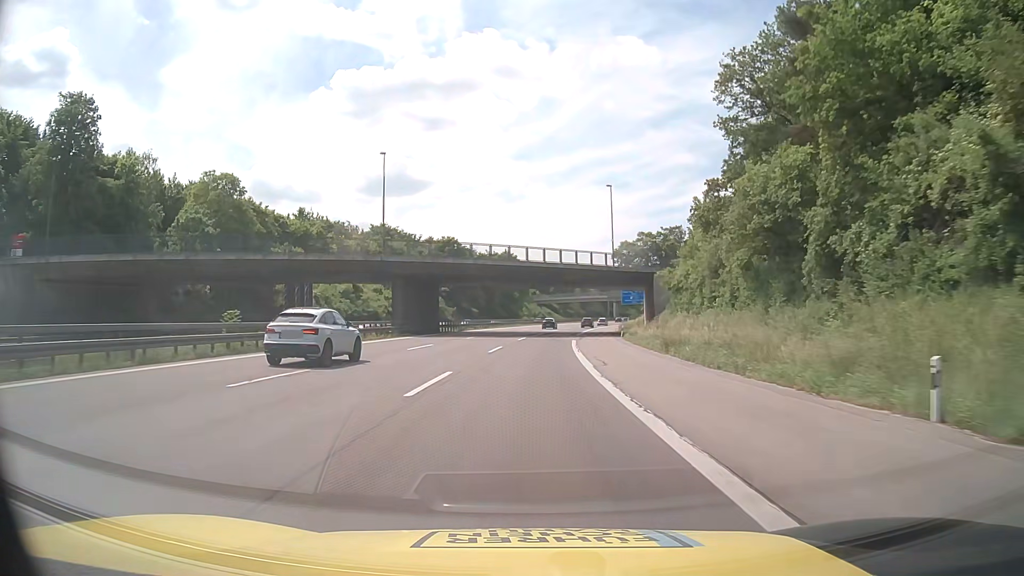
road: motorway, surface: asphalt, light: Day
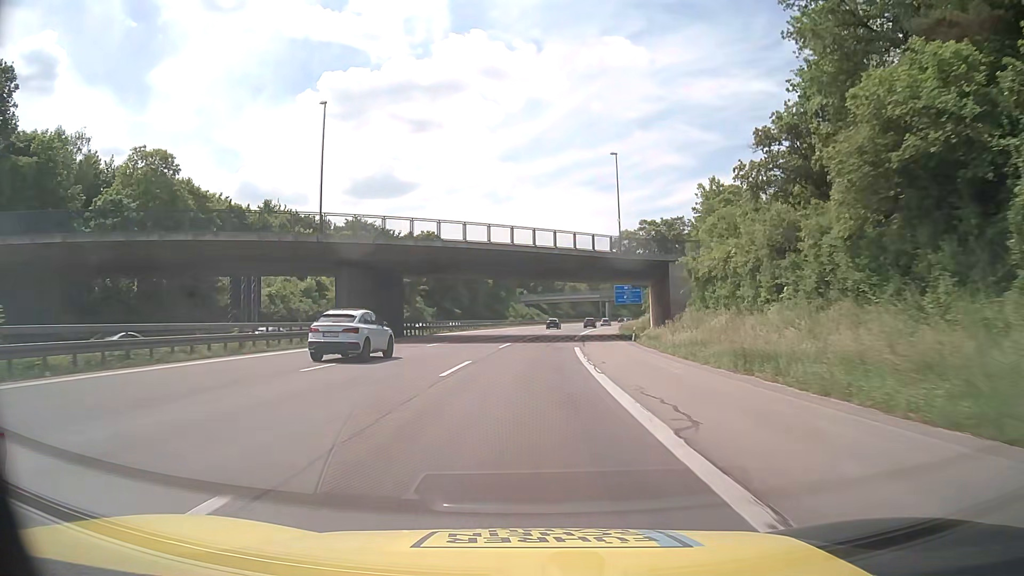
(+0.1, +13.5) m; +1°
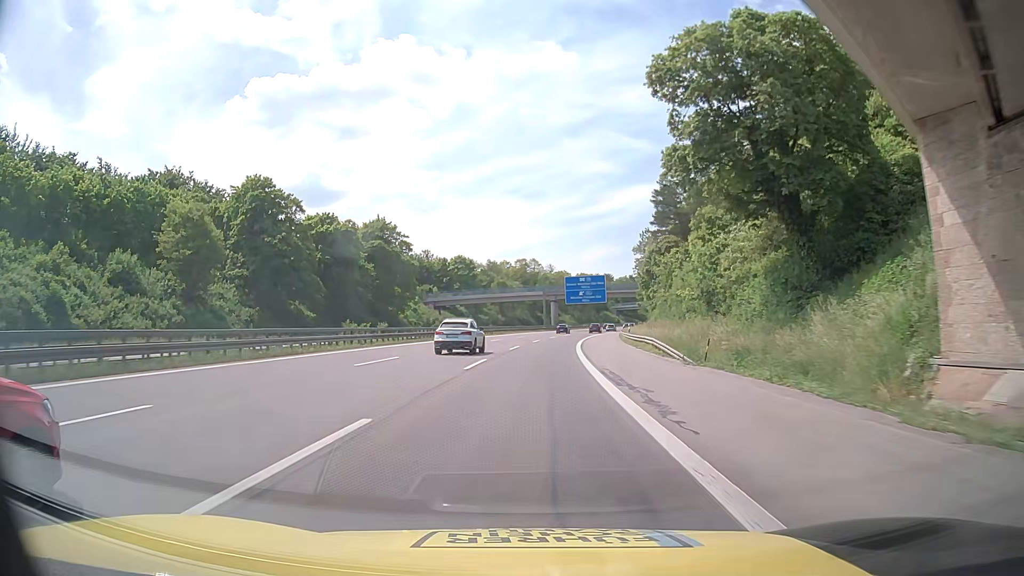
(+3.9, +67.2) m; +7°
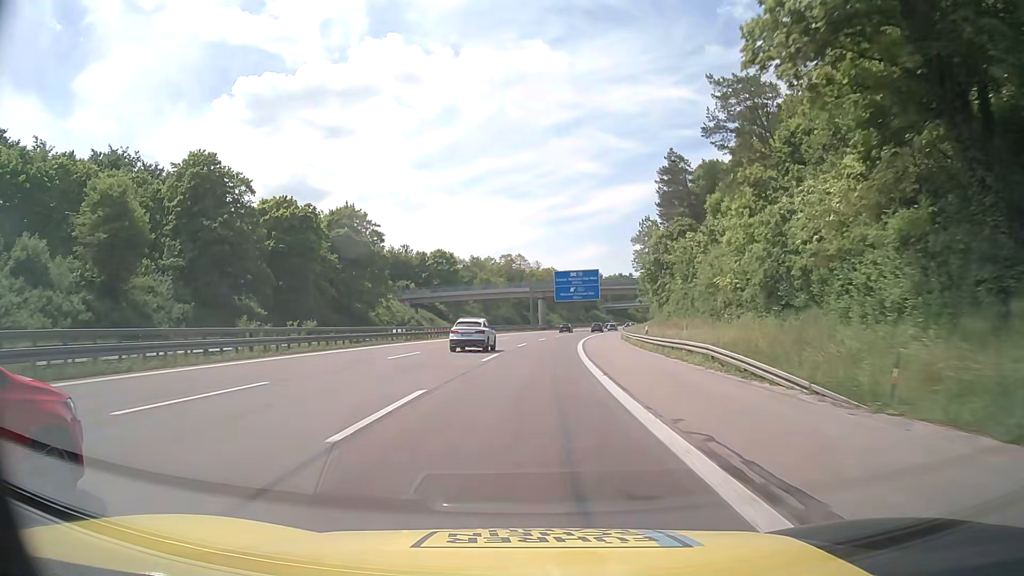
(-0.1, +13.5) m; 0°
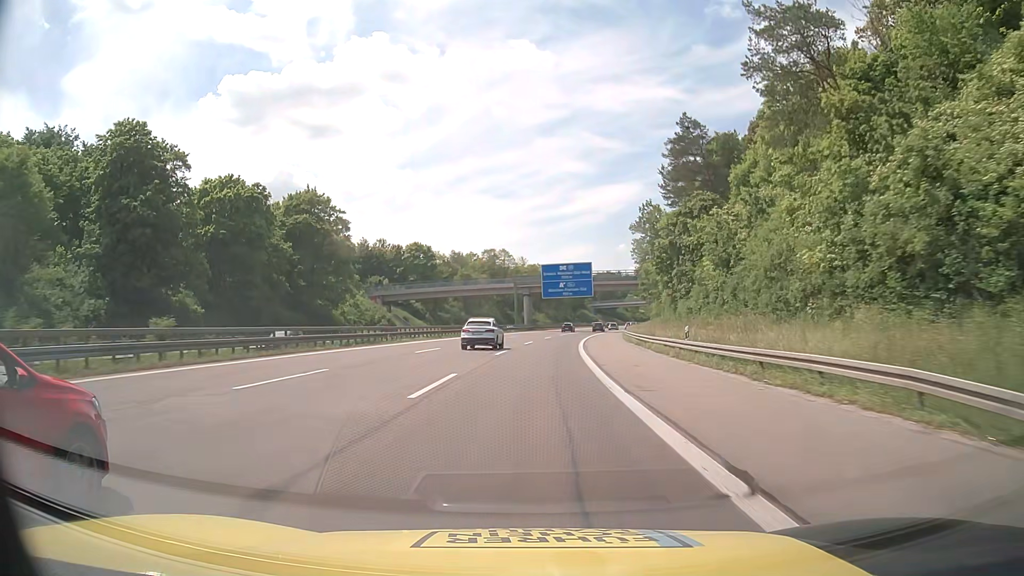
(+0.2, +13.5) m; +2°
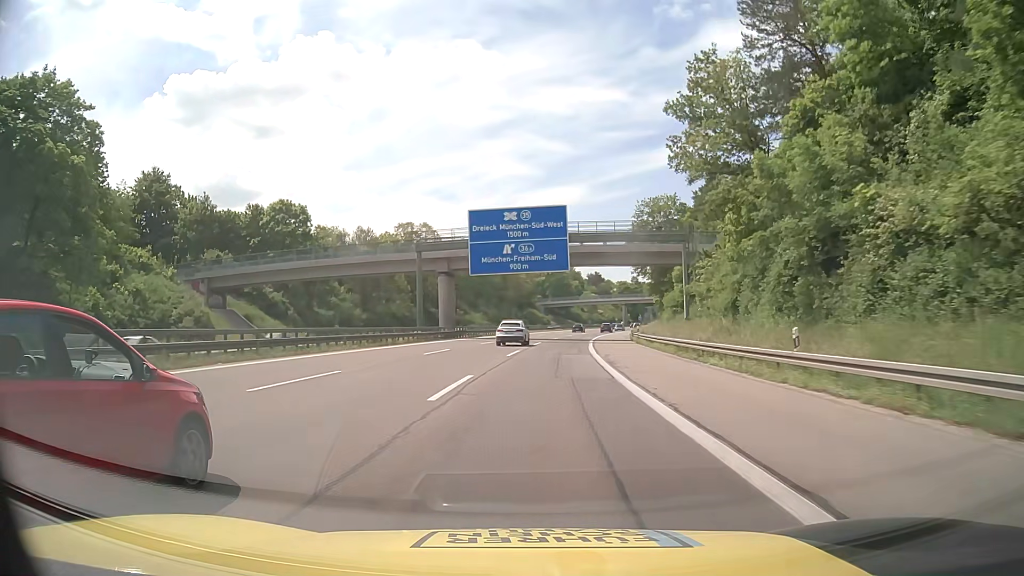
(+2.3, +54.1) m; +5°
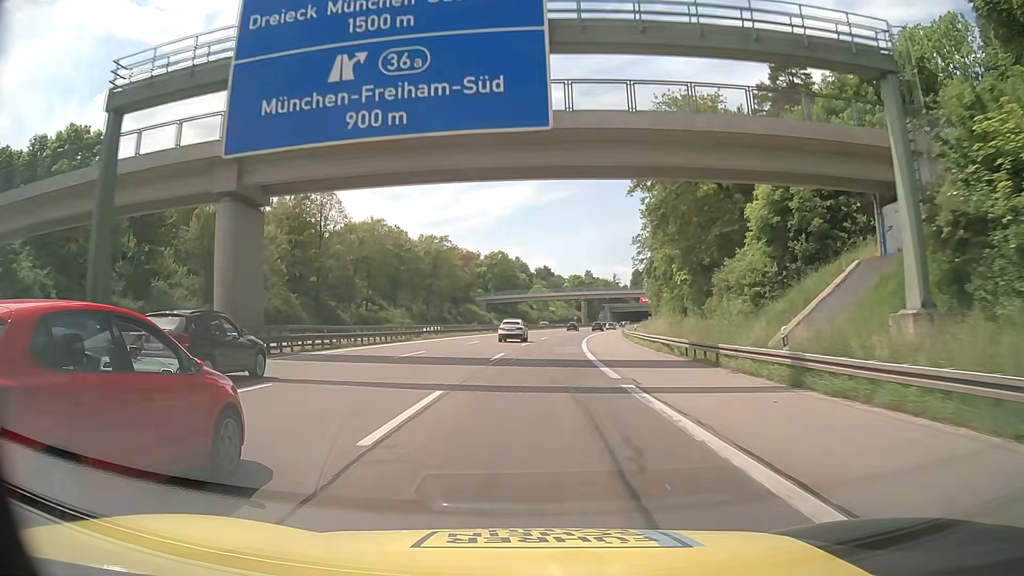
(+1.6, +40.6) m; +5°
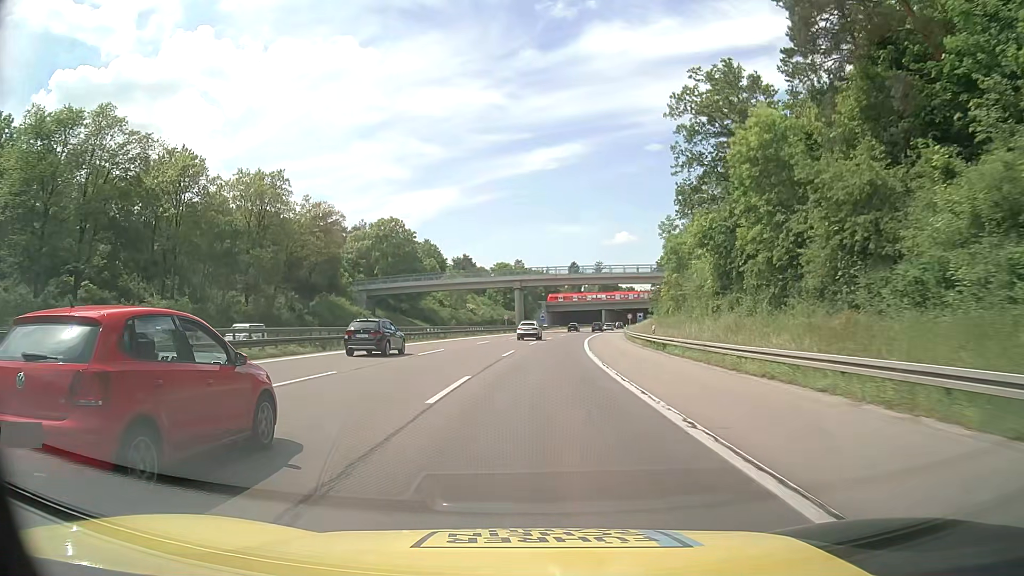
(+3.7, +67.6) m; +6°
(0, +10) (0, +20) (+1, +30) (+1, +40) (+2, +50) (+3, +60) (+4, +70) (+5, +80) (+7, +90) (+8, +100) m
